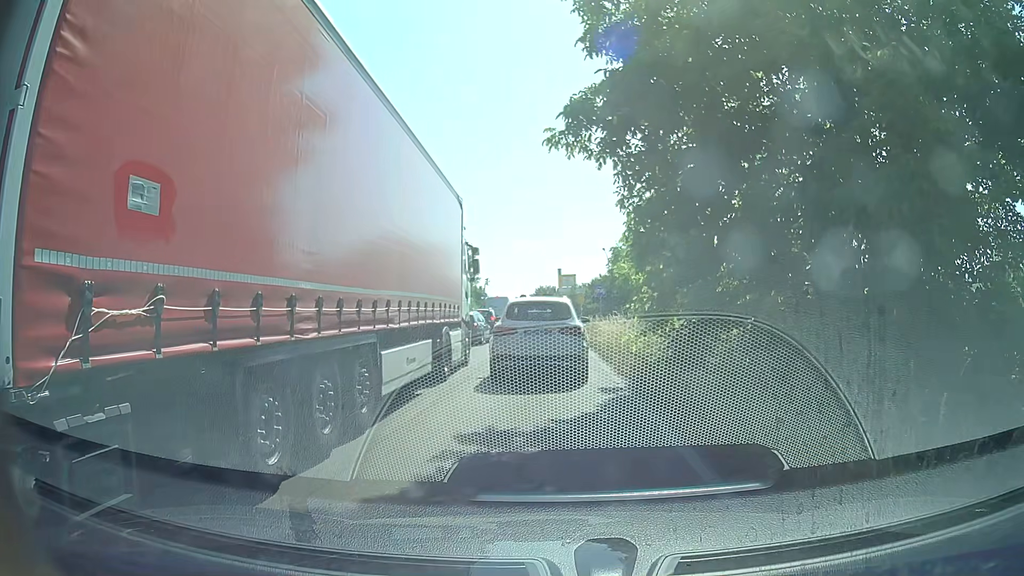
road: trunk_link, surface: asphalt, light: Day
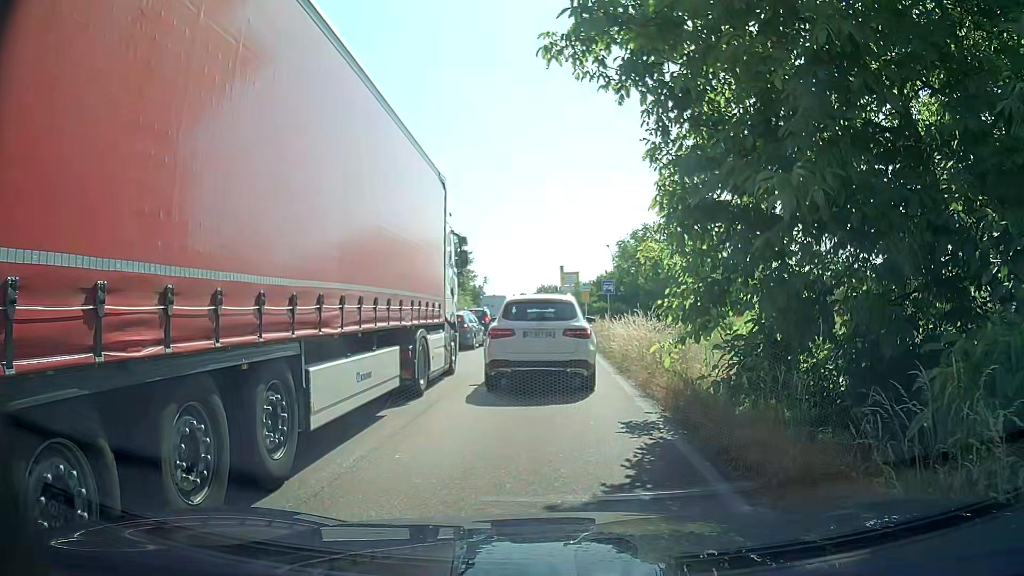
(+0.1, +3.9) m; +2°
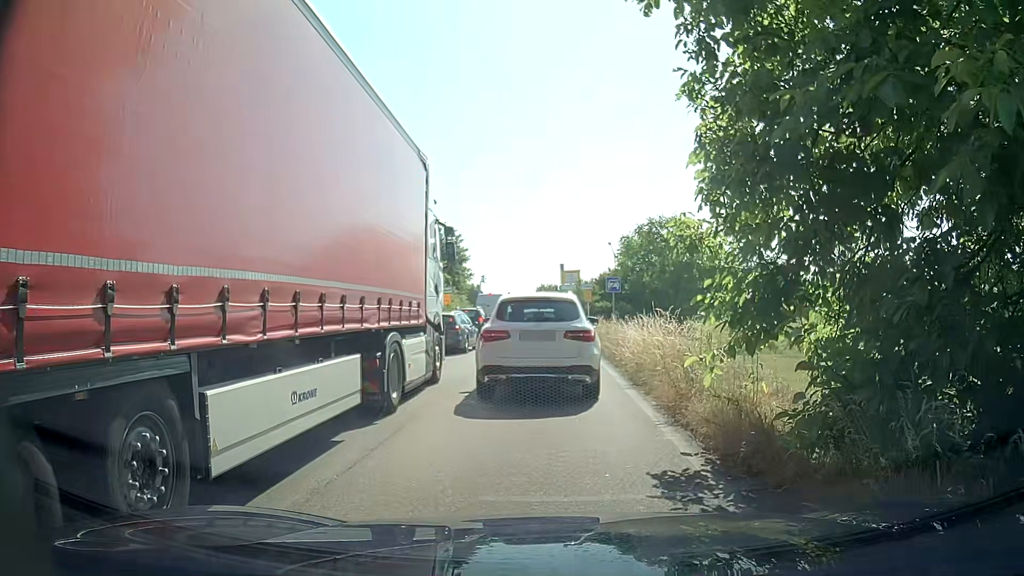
(0.0, +2.6) m; 0°
